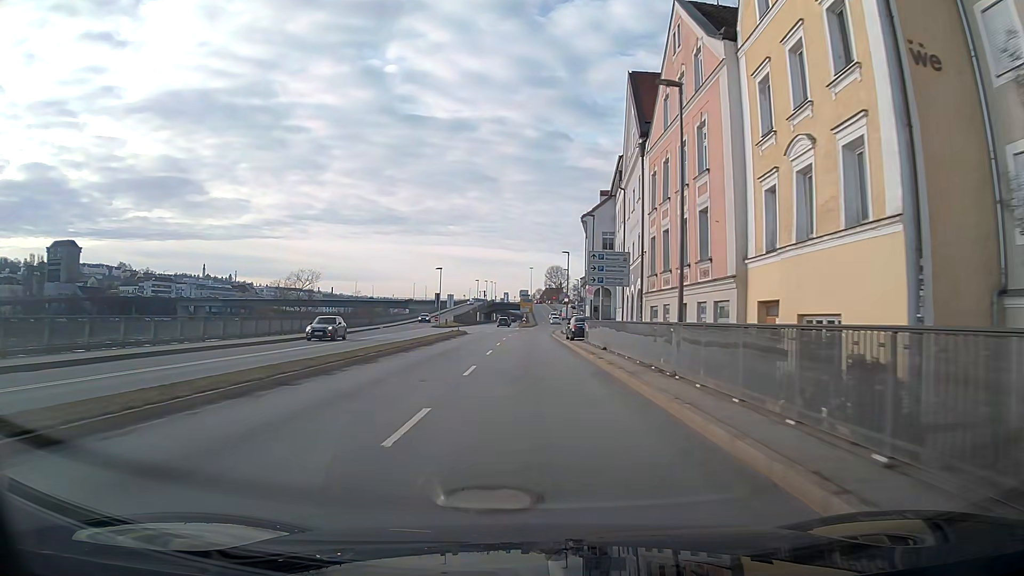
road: primary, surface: asphalt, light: Day
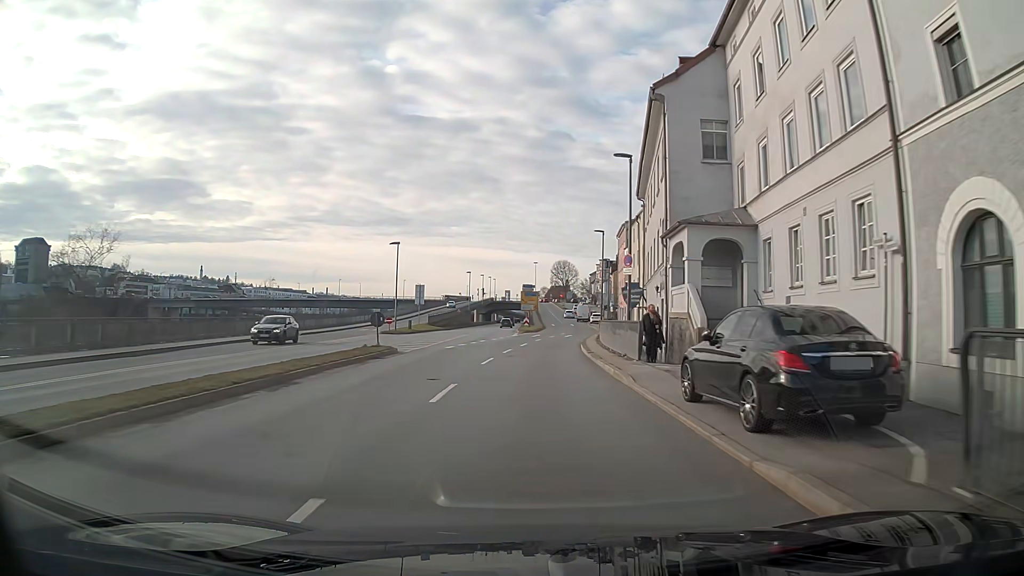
(-0.3, +32.3) m; 0°
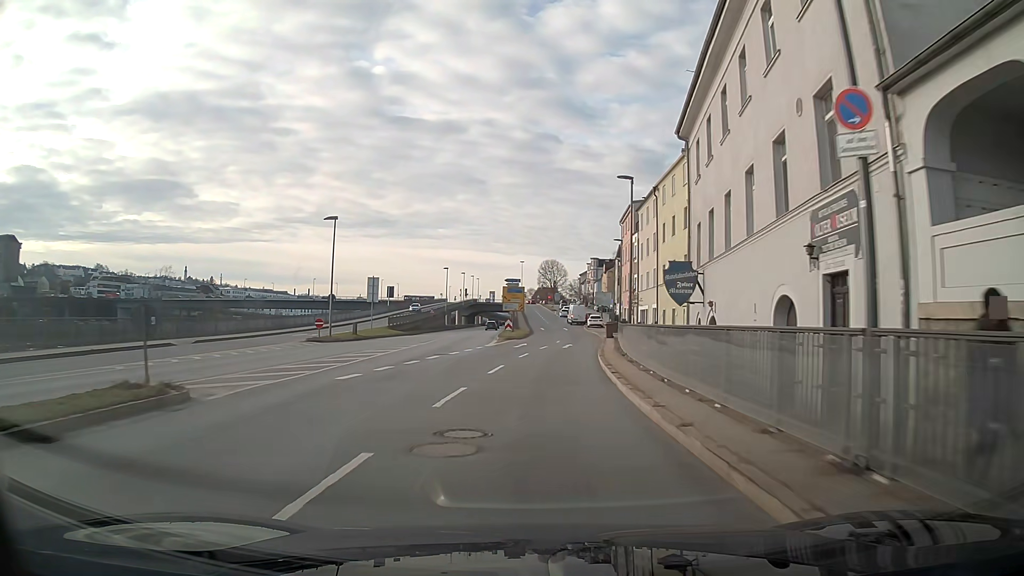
(+0.2, +16.2) m; +1°
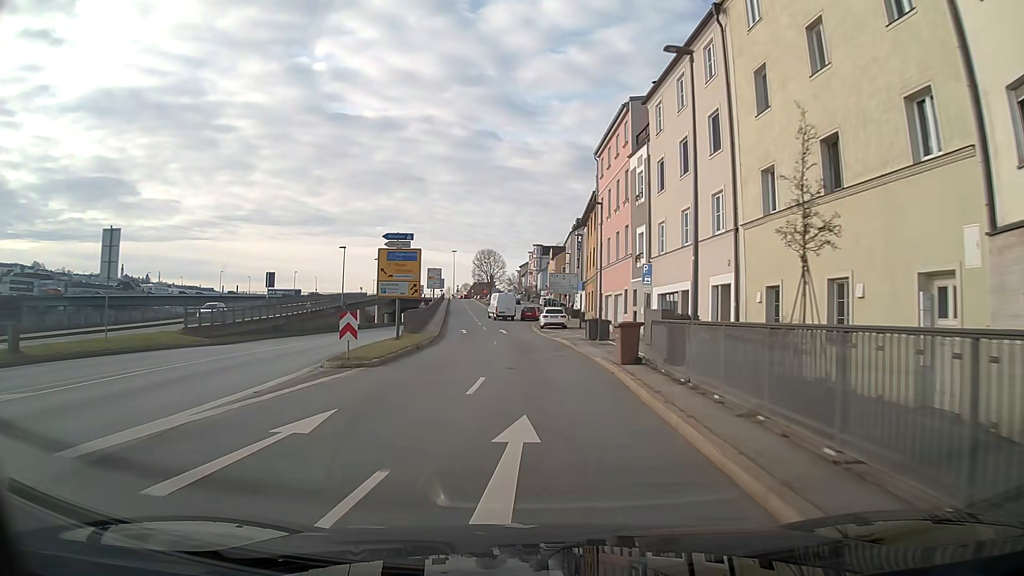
(+1.4, +31.2) m; +5°
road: primary_link
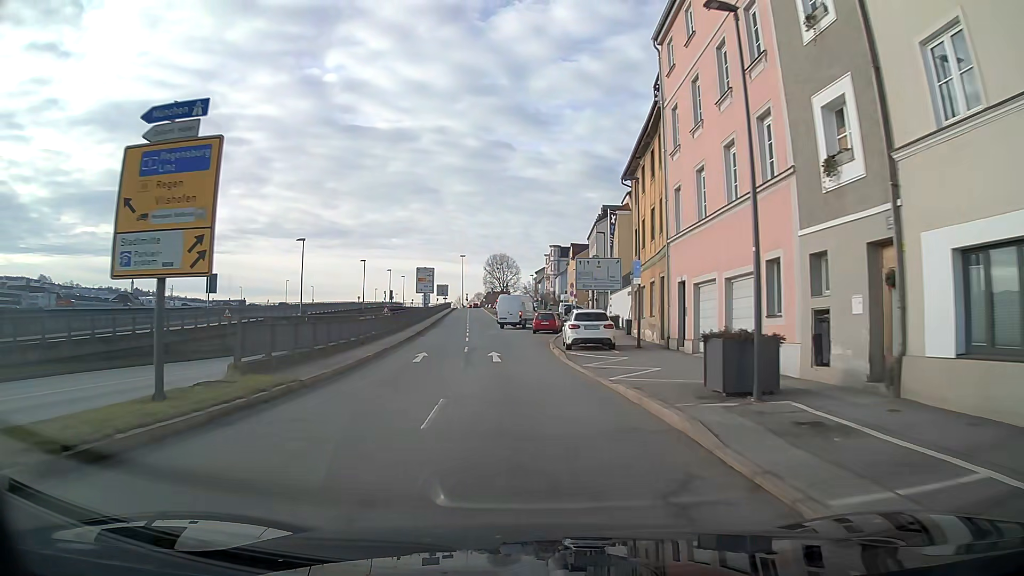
(-0.2, +21.3) m; -3°
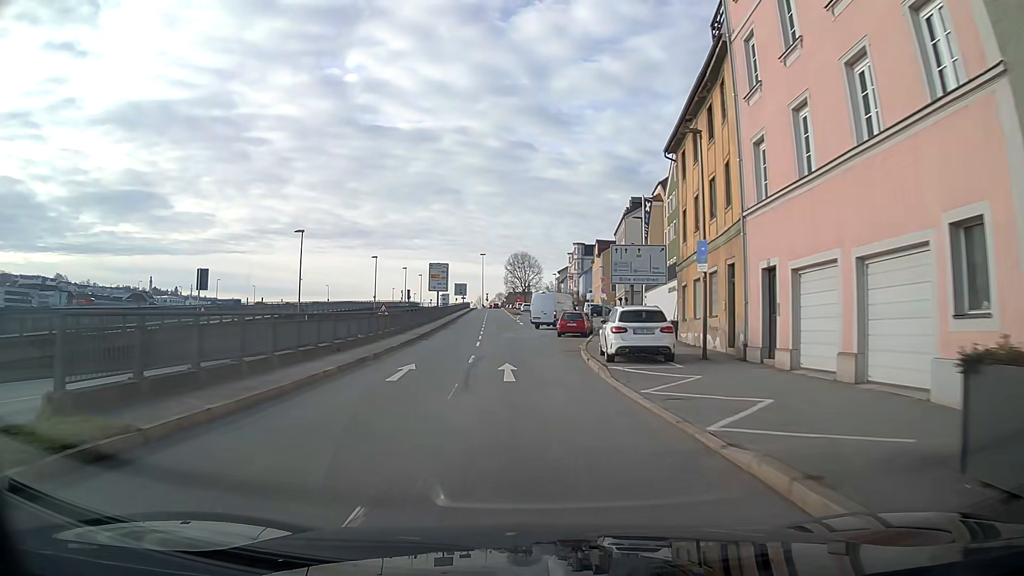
(-0.1, +6.7) m; -2°
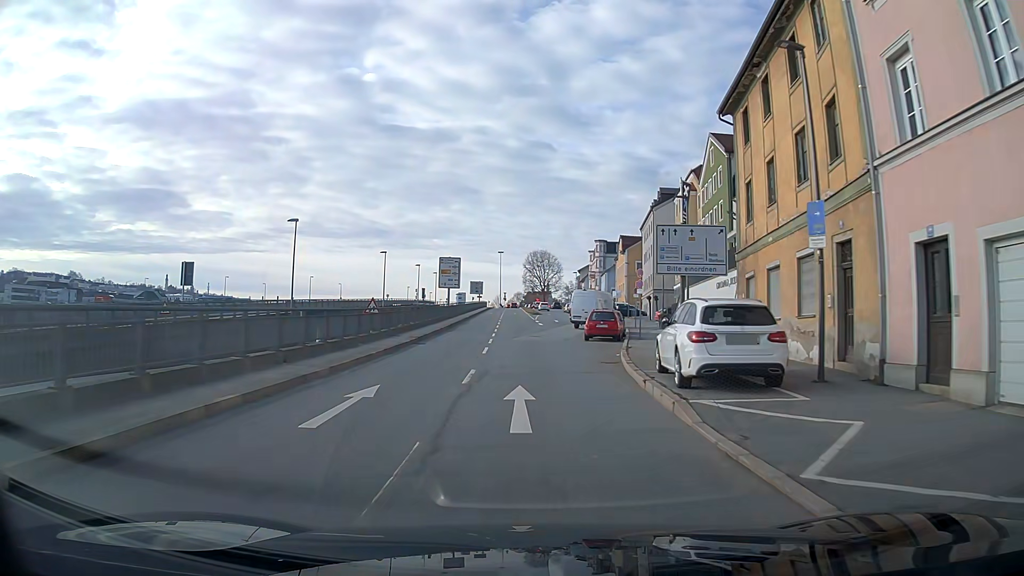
(-0.1, +6.6) m; -1°
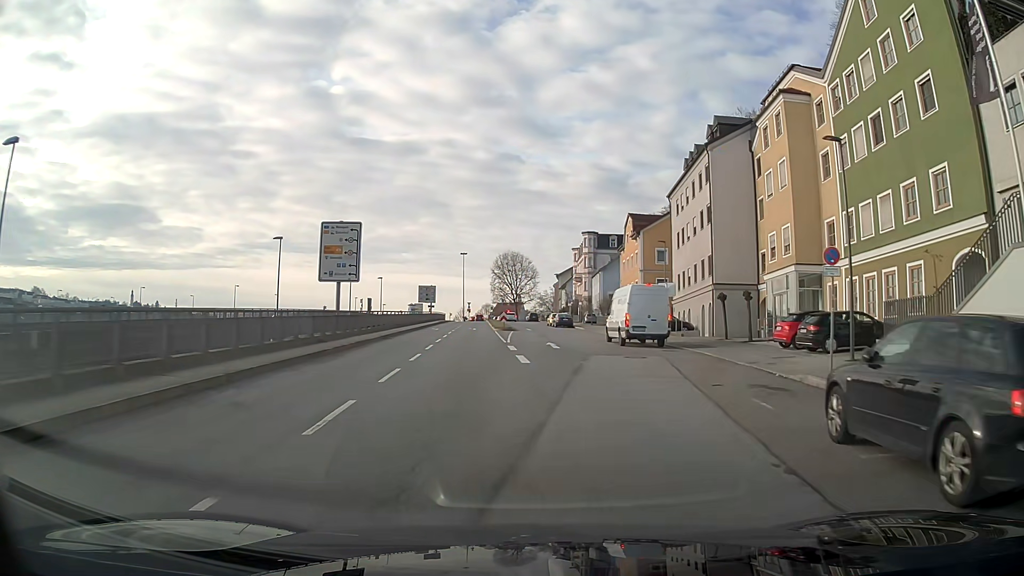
(+0.4, +32.8) m; +4°
(0, +10) (0, +20) (0, +30) (0, +40) (-1, +50) (-1, +60) (-2, +70) (-3, +80) (-4, +90) (-5, +100) m
